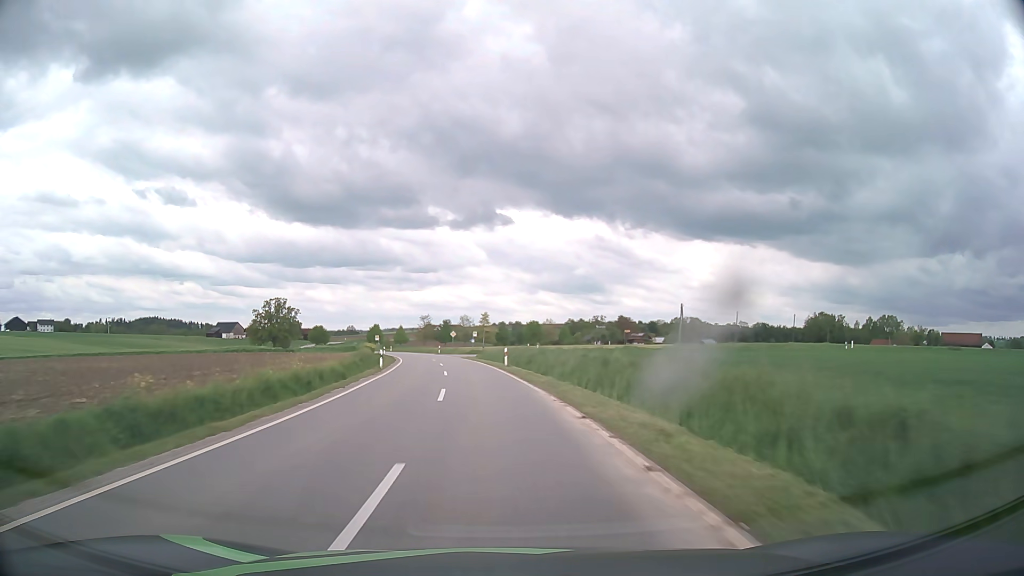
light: Day
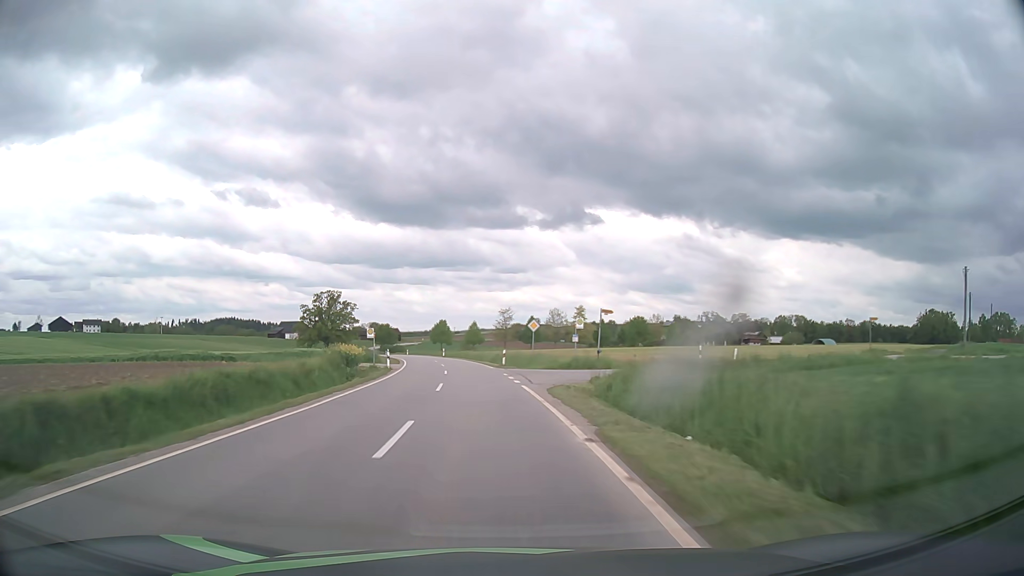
(-2.8, +44.3) m; -8°
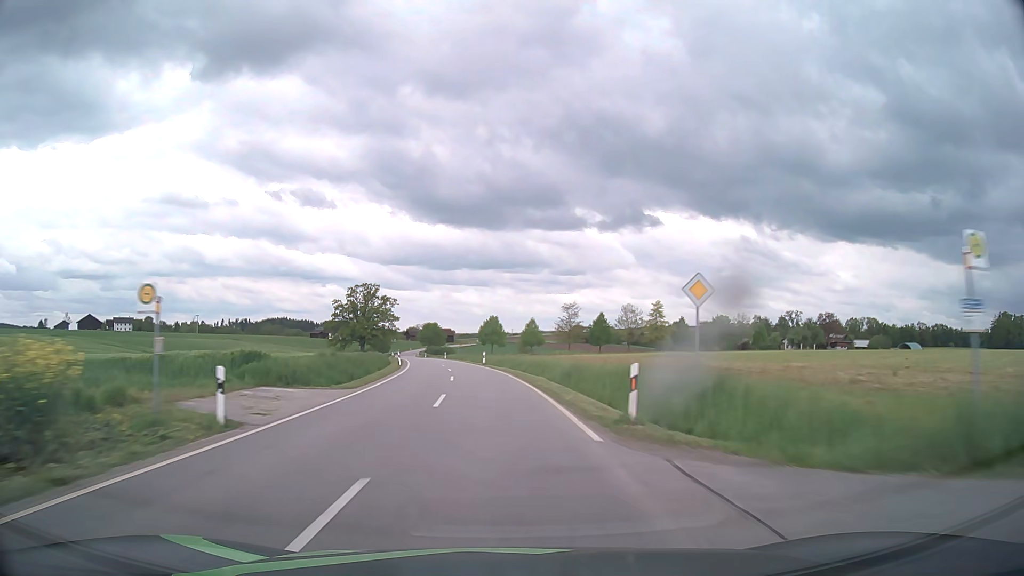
(-1.3, +29.6) m; -5°
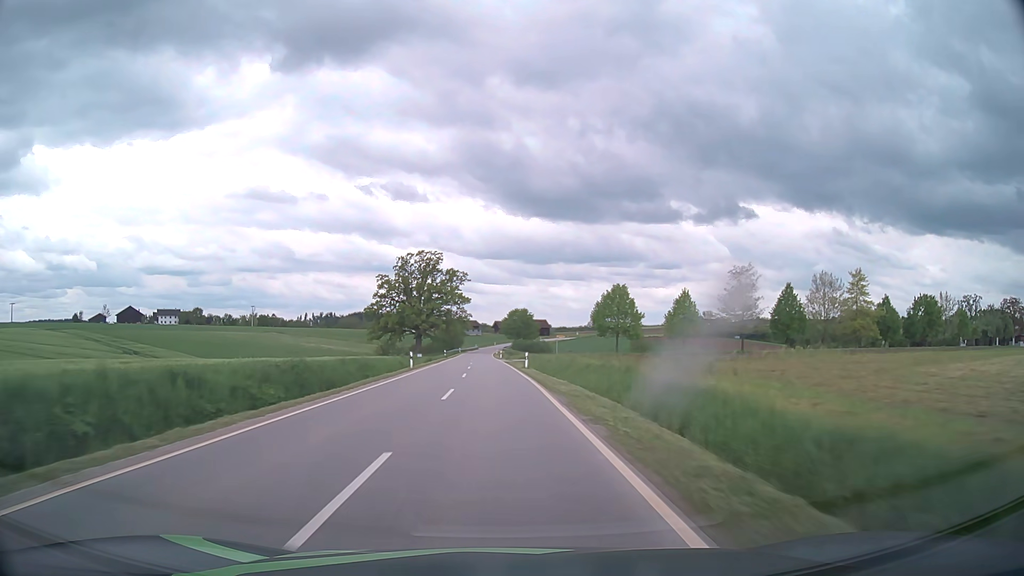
(-4.3, +59.3) m; -8°
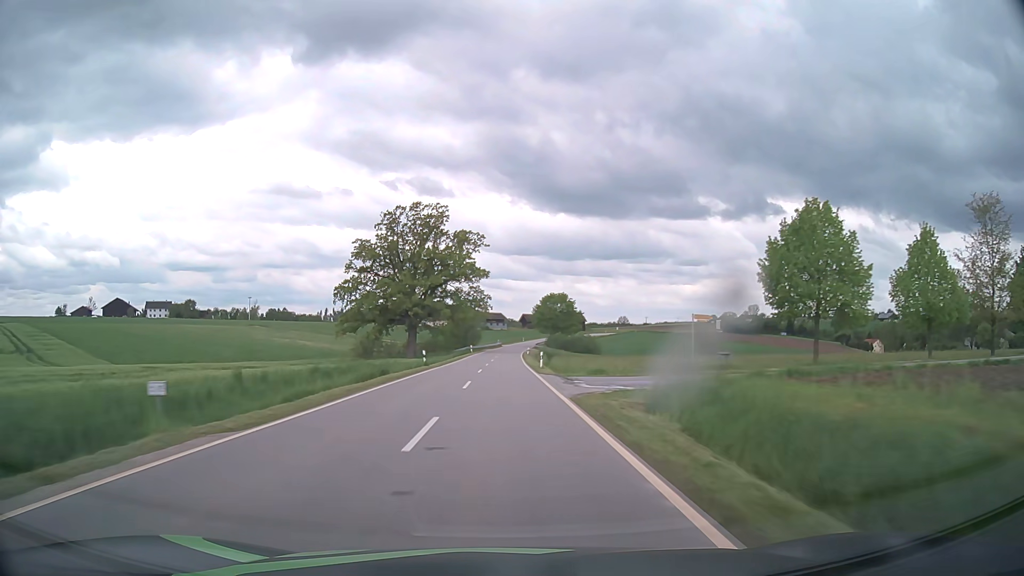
(-1.2, +44.7) m; -2°
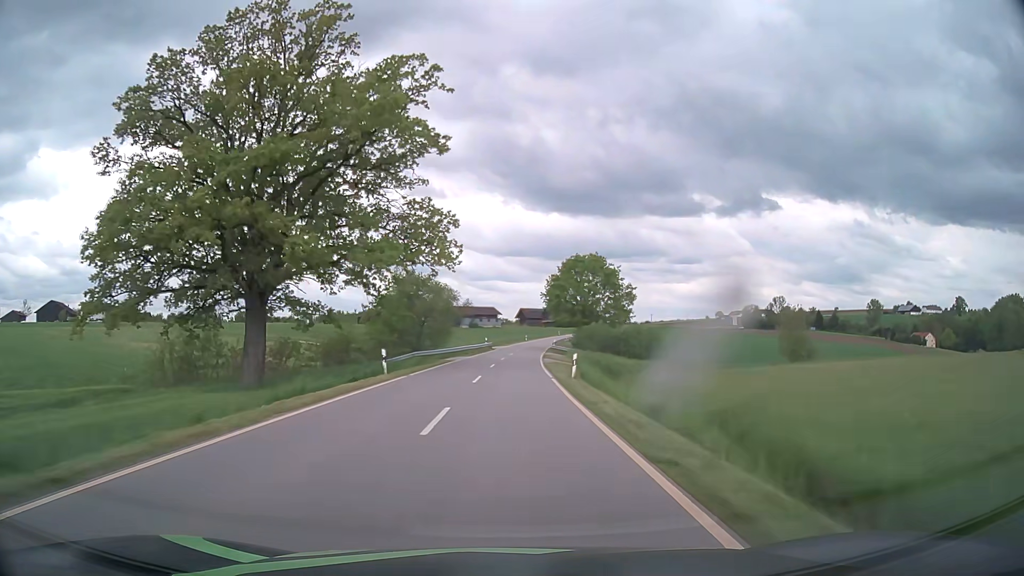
(0.0, +59.7) m; 0°
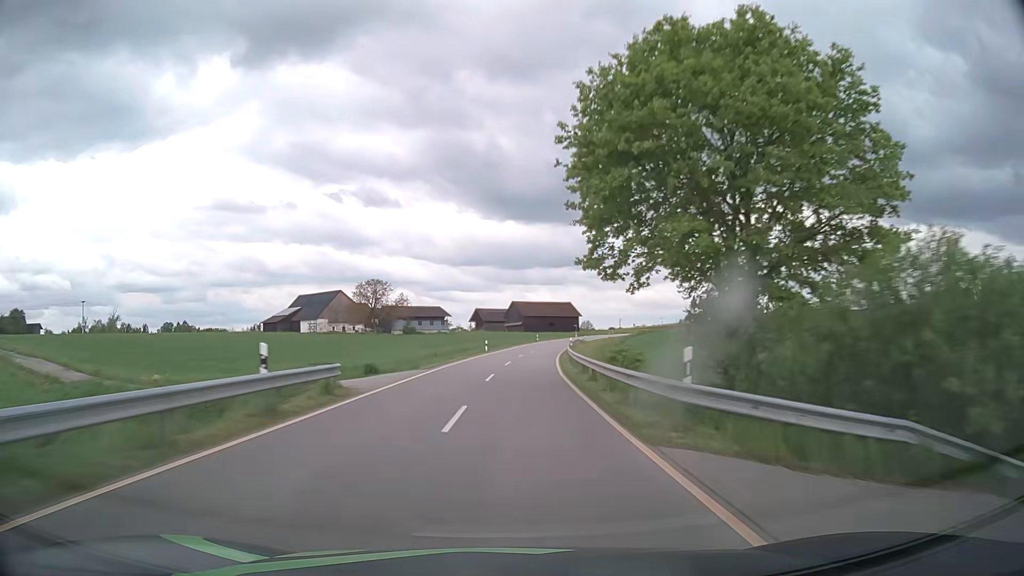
(+1.5, +60.5) m; +4°
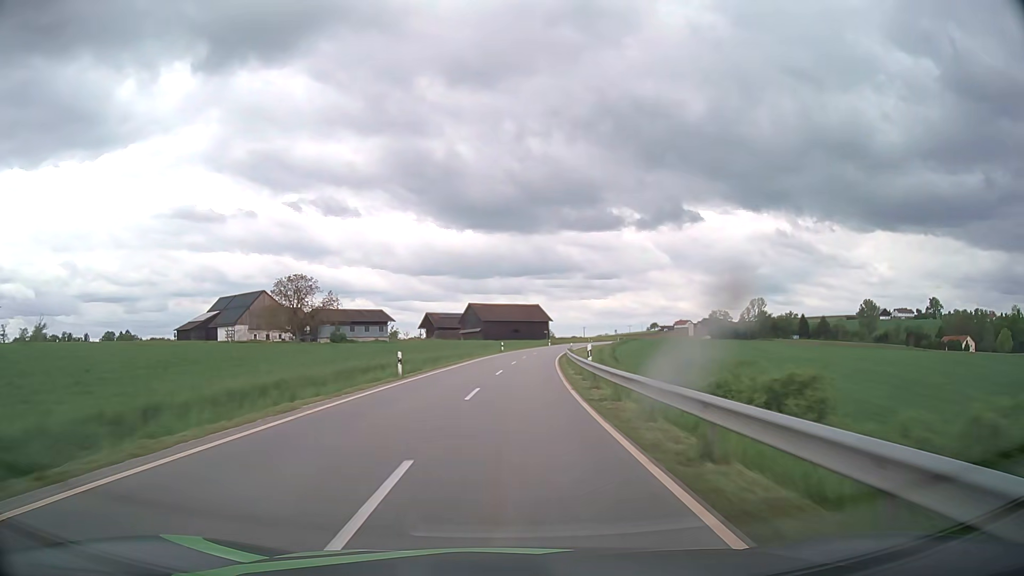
(+0.7, +30.8) m; +3°
(0, +10) (0, +20) (+1, +30) (+1, +40) (+2, +50) (+3, +60) (+4, +70) (+6, +80) (+7, +90) (+9, +99) m
